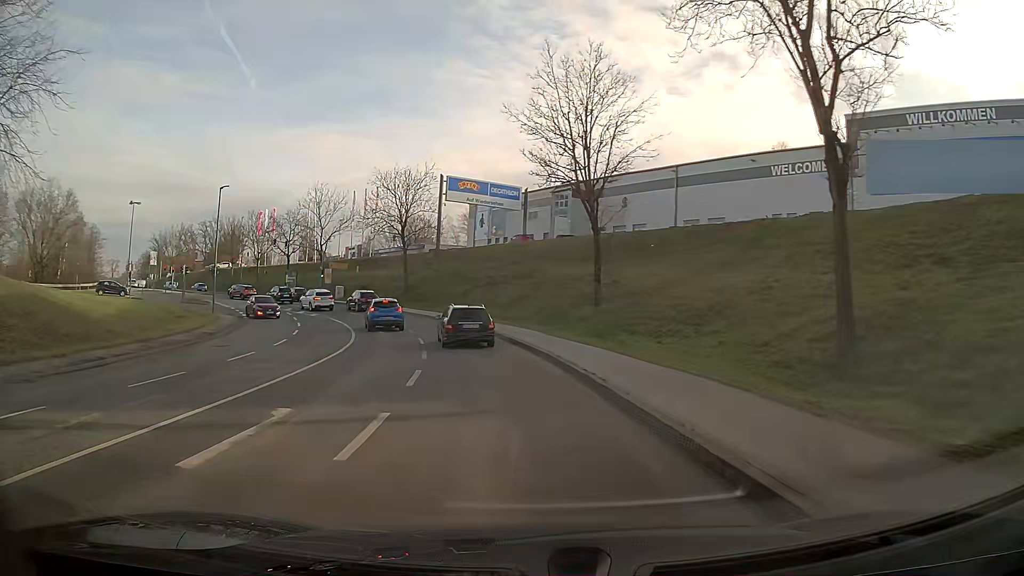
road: tertiary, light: Day
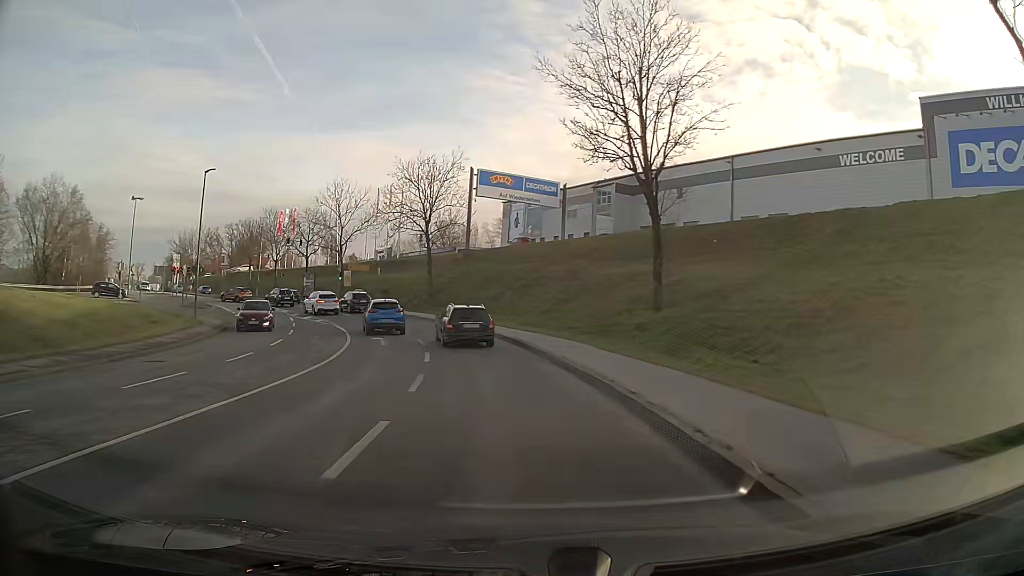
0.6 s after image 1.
(-0.2, +6.9) m; -3°
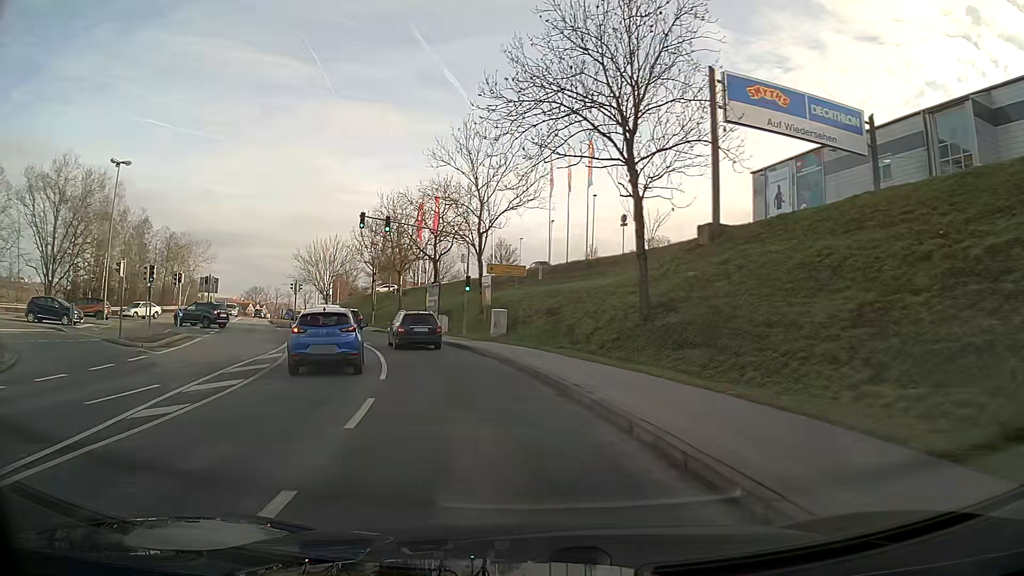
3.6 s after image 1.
(-4.9, +33.4) m; -19°
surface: asphalt
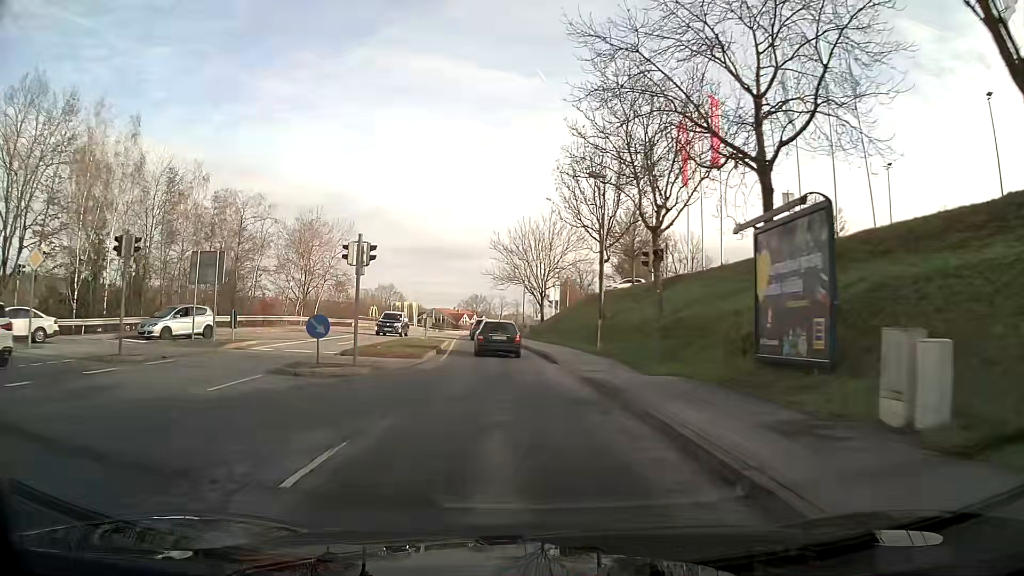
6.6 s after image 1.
(-6.5, +34.0) m; -19°
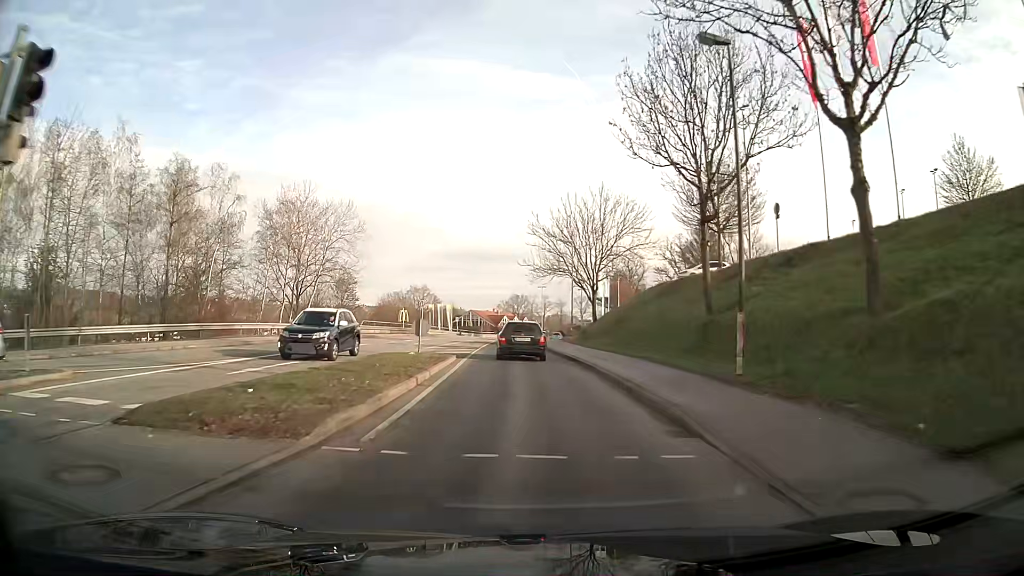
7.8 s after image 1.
(-0.5, +14.9) m; -3°
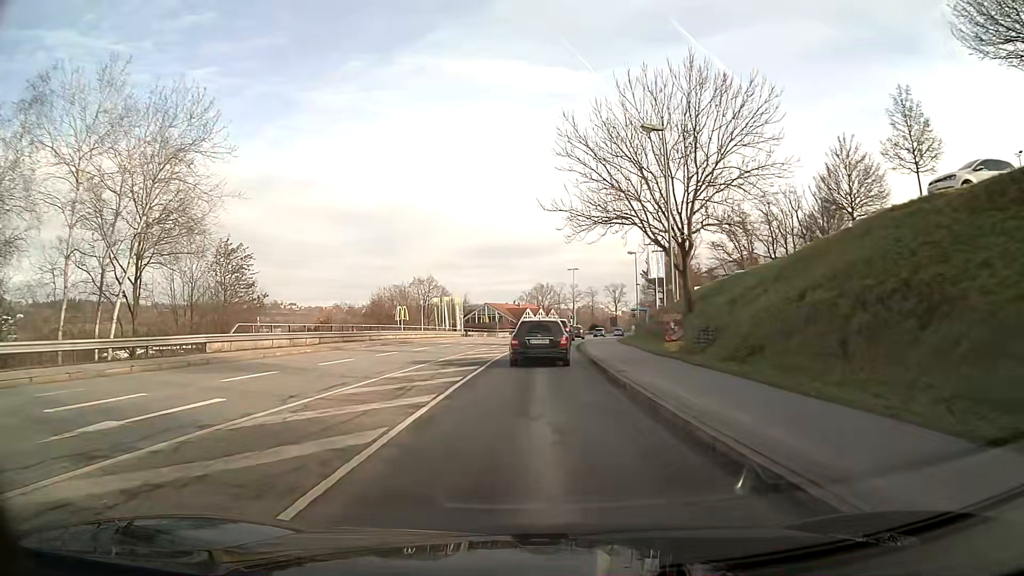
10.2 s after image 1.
(-0.6, +29.1) m; -1°
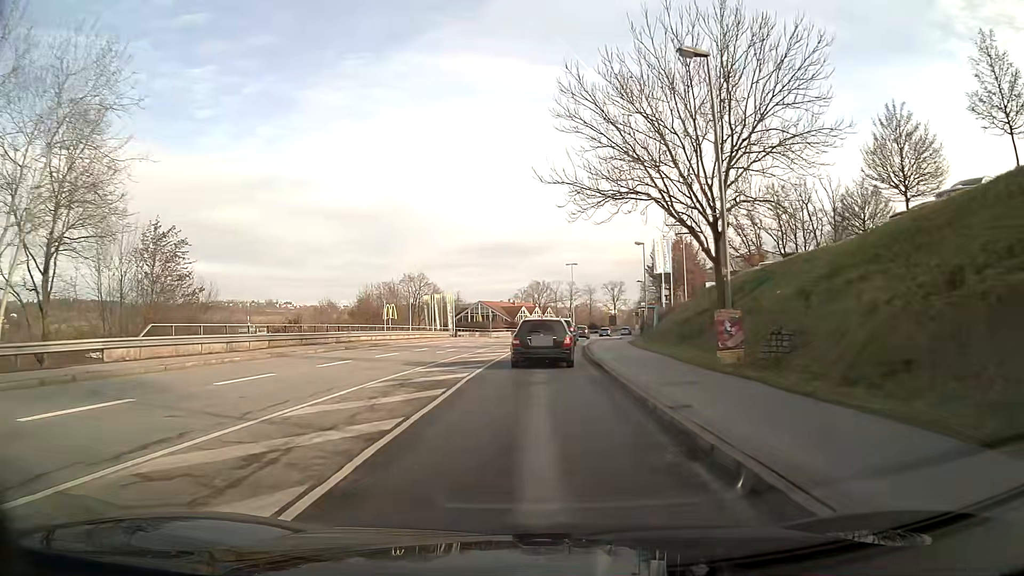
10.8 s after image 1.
(0.0, +6.9) m; +1°
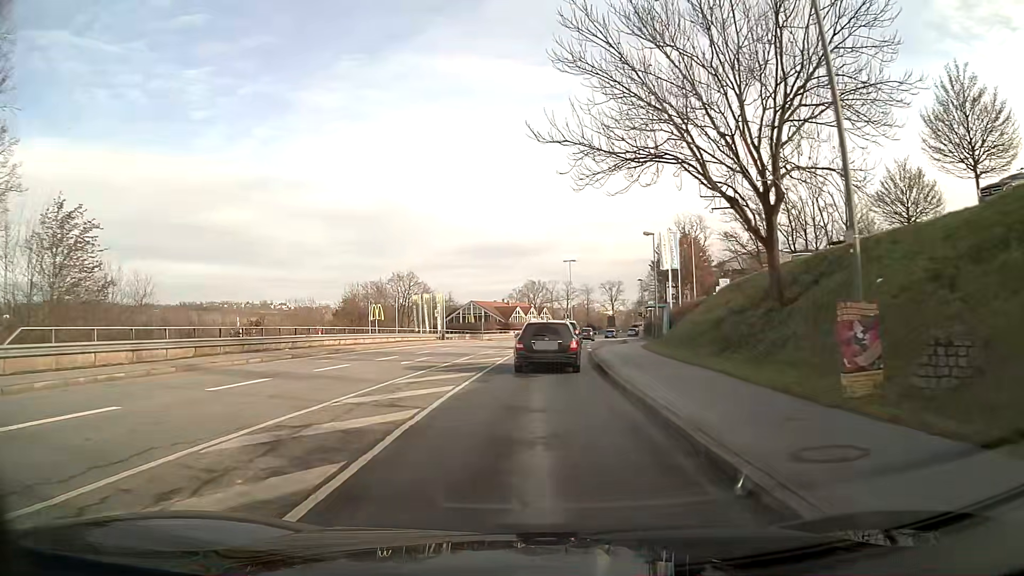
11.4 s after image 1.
(0.0, +6.8) m; 0°
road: primary_link
(0, +10) (0, +20) (+1, +30) (+1, +40) (+2, +50) (+3, +60) (+5, +70) (+6, +80) (+8, +90) (+10, +99) m
